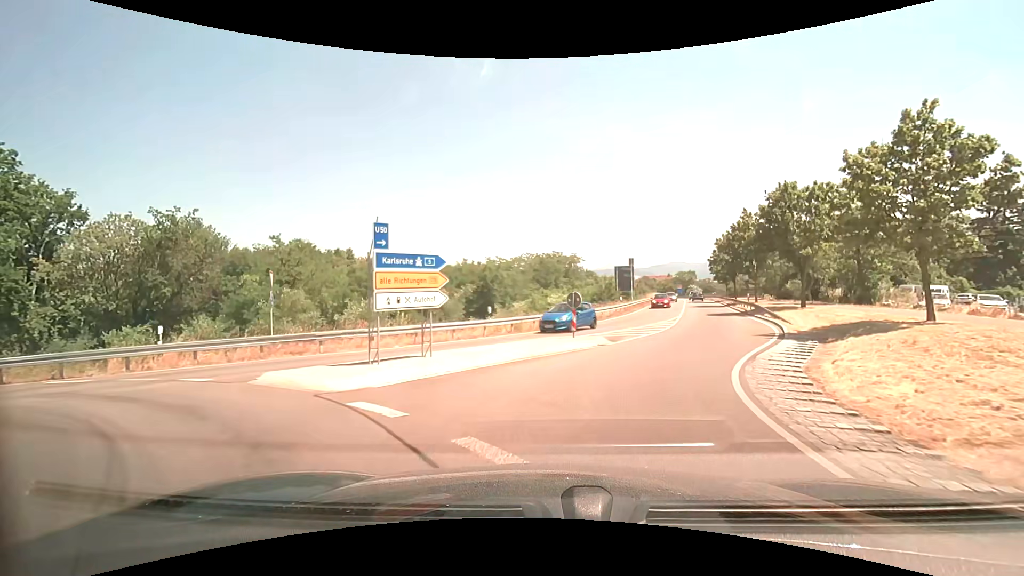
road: primary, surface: asphalt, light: Day
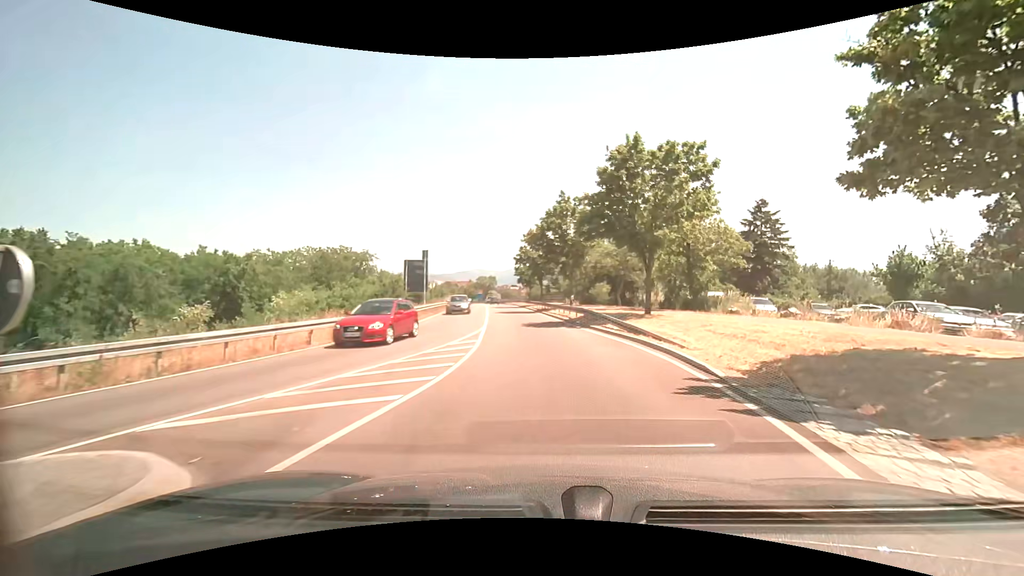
(+2.7, +14.1) m; +22°
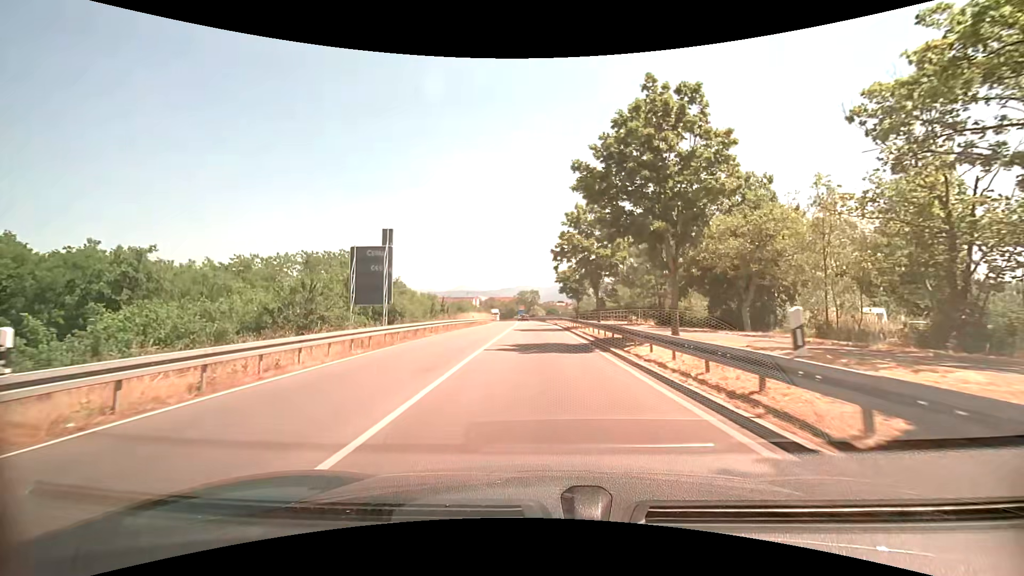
(-0.7, +22.2) m; -6°
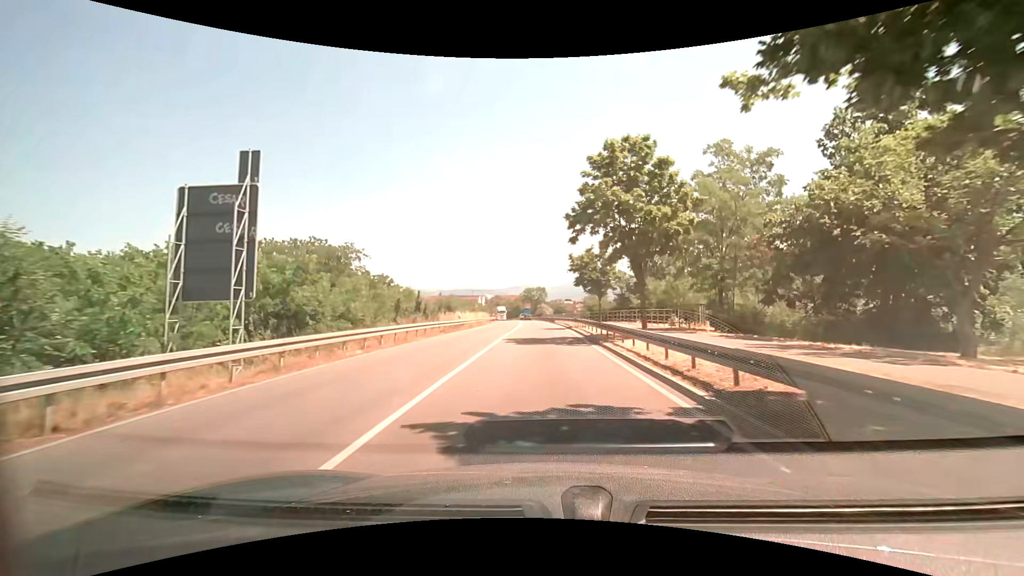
(-0.1, +13.4) m; -1°
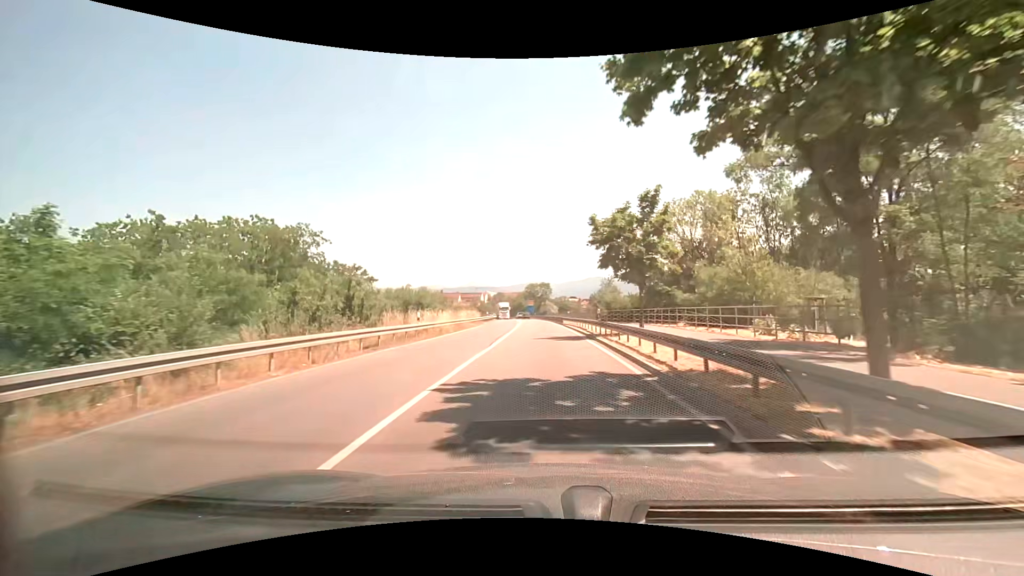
(0.0, +14.8) m; 0°
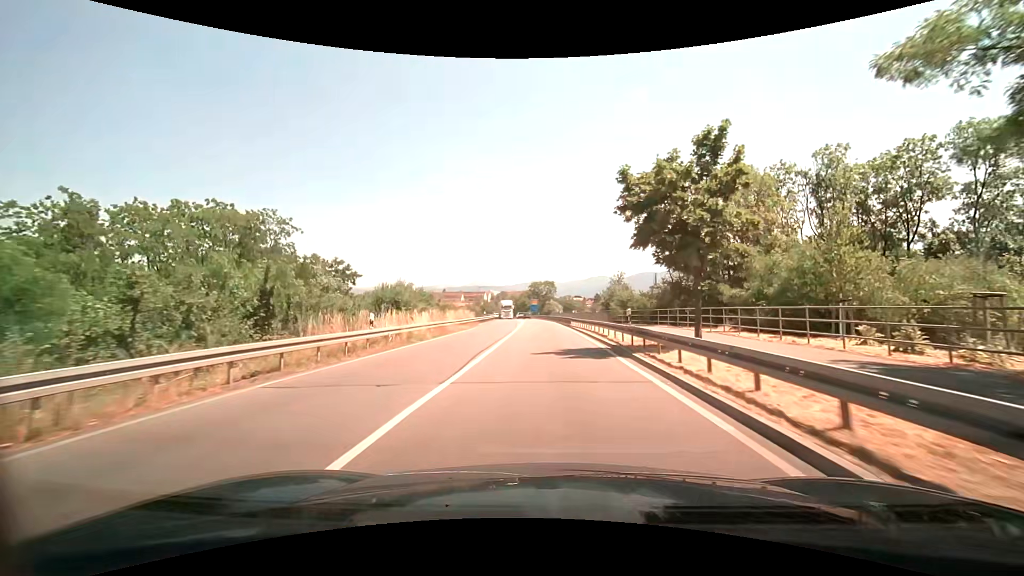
(0.0, +7.9) m; 0°
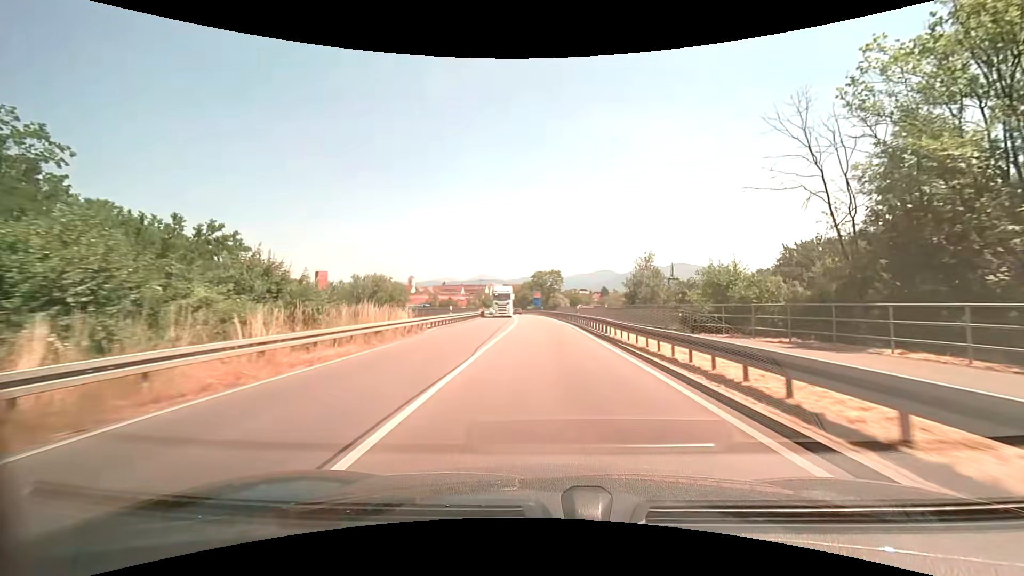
(-0.2, +24.6) m; -1°
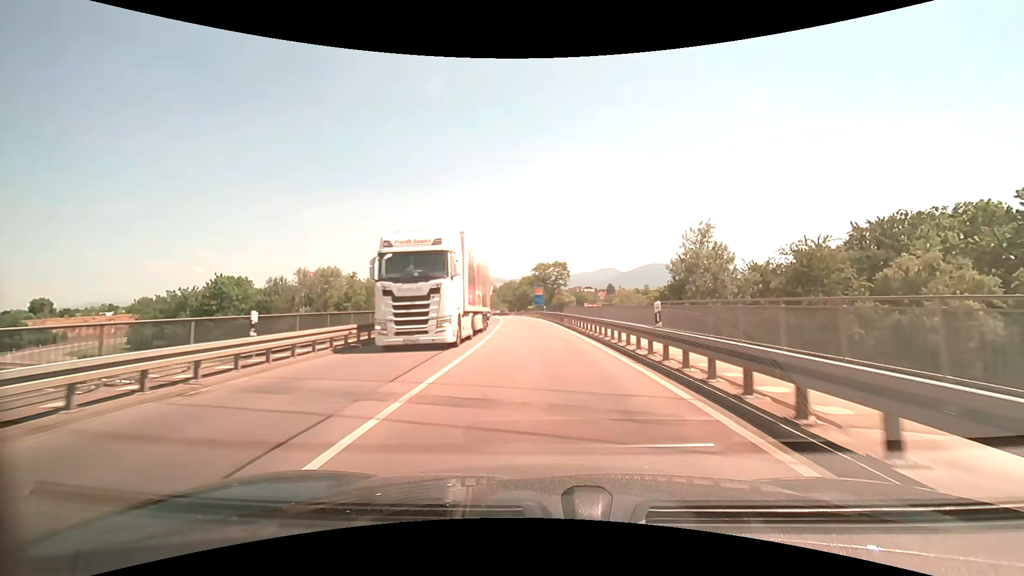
(0.0, +25.2) m; 0°
(0, +10) (0, +20) (-1, +30) (-1, +40) (-2, +50) (-3, +60) (-4, +70) (-5, +80) (-7, +90) (-8, +100) m
